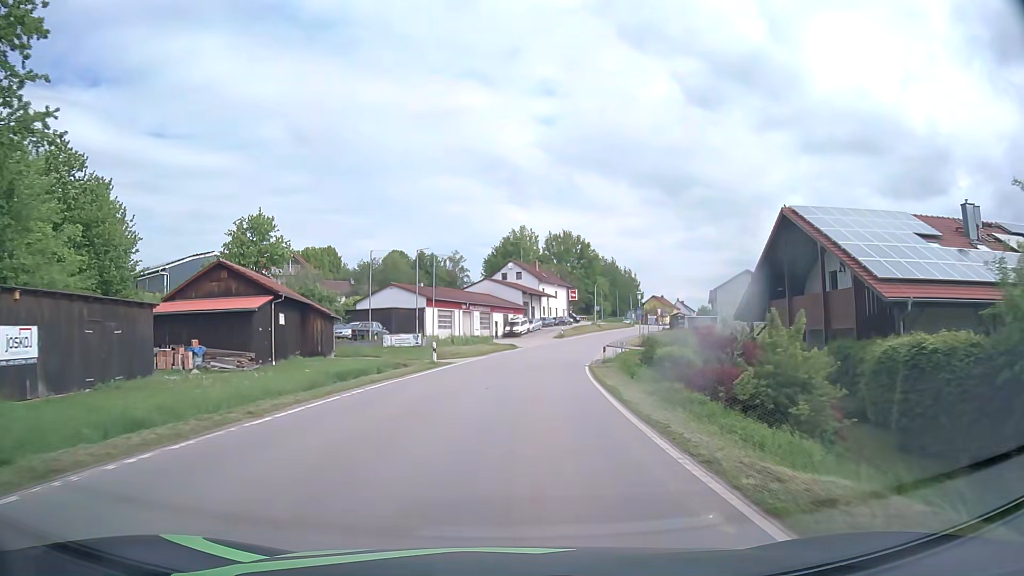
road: tertiary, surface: asphalt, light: Day
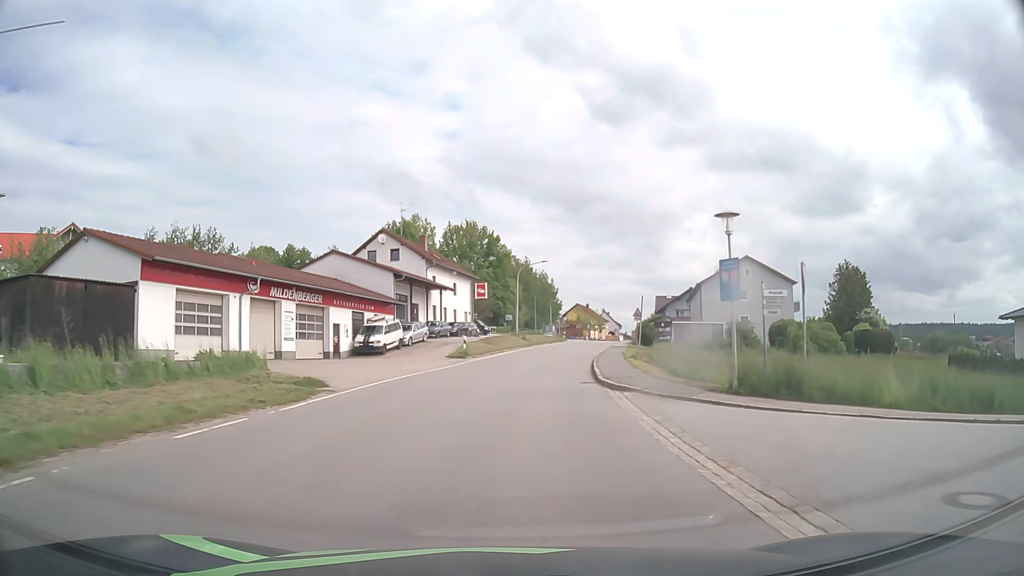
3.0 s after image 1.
(+2.8, +38.7) m; +8°
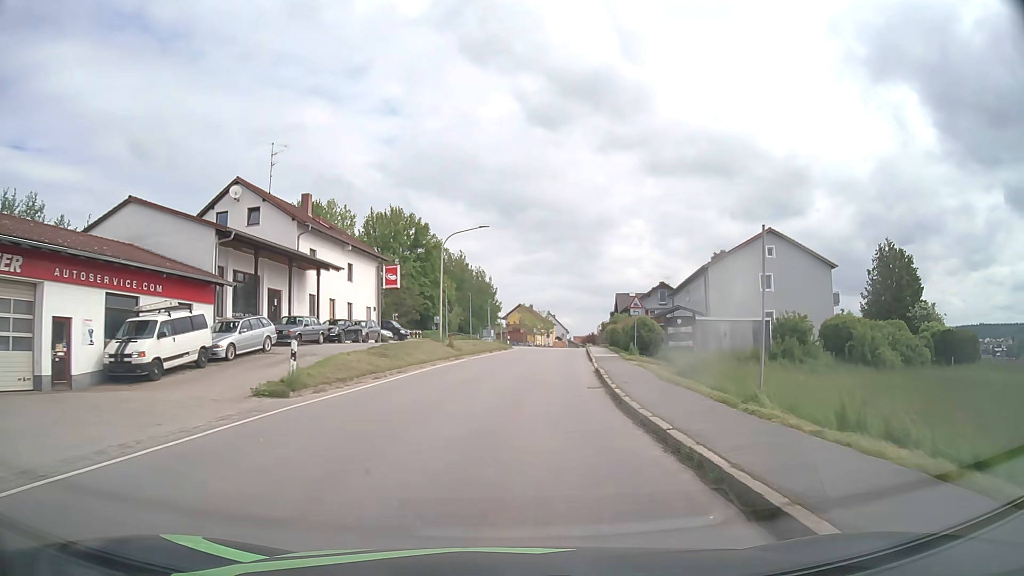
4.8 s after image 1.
(+1.0, +22.5) m; +5°
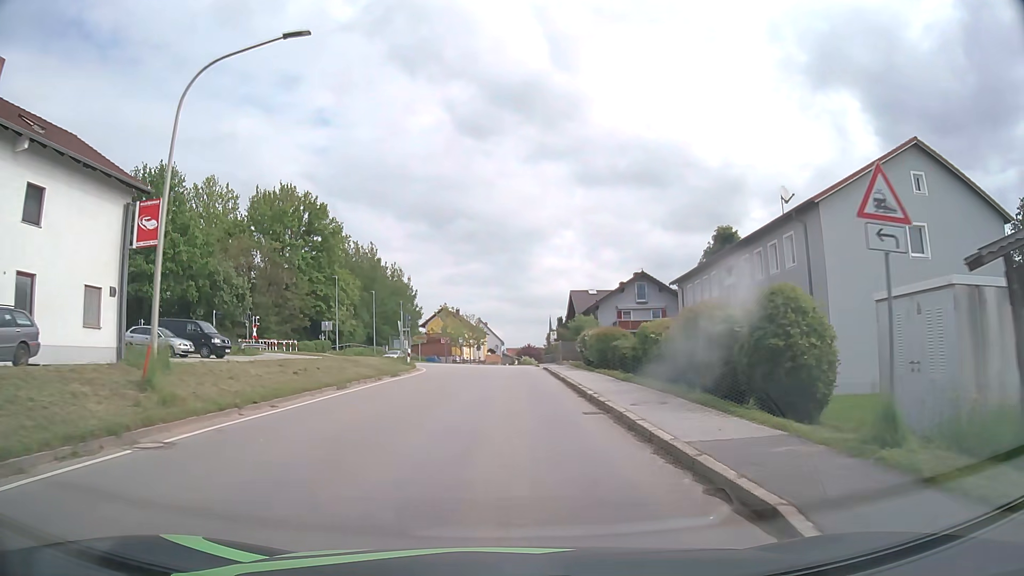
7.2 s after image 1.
(+1.6, +28.3) m; +6°
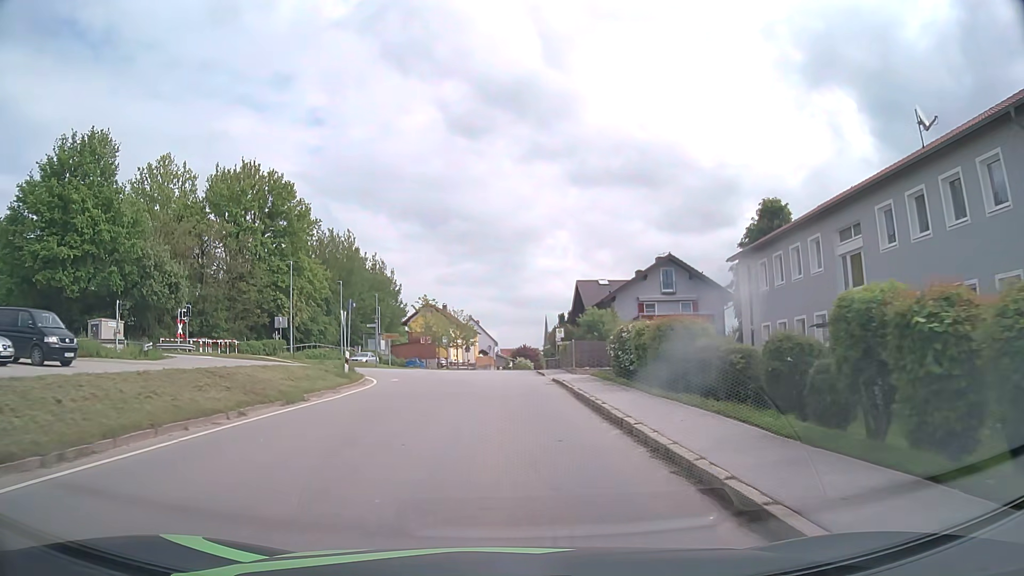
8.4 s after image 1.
(+0.1, +13.6) m; +1°
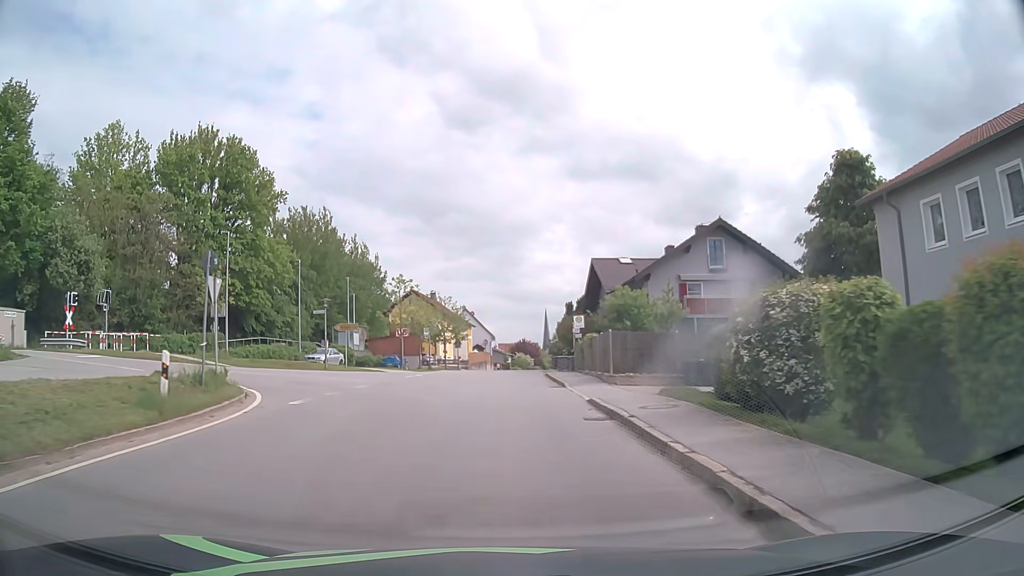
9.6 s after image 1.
(0.0, +13.5) m; 0°
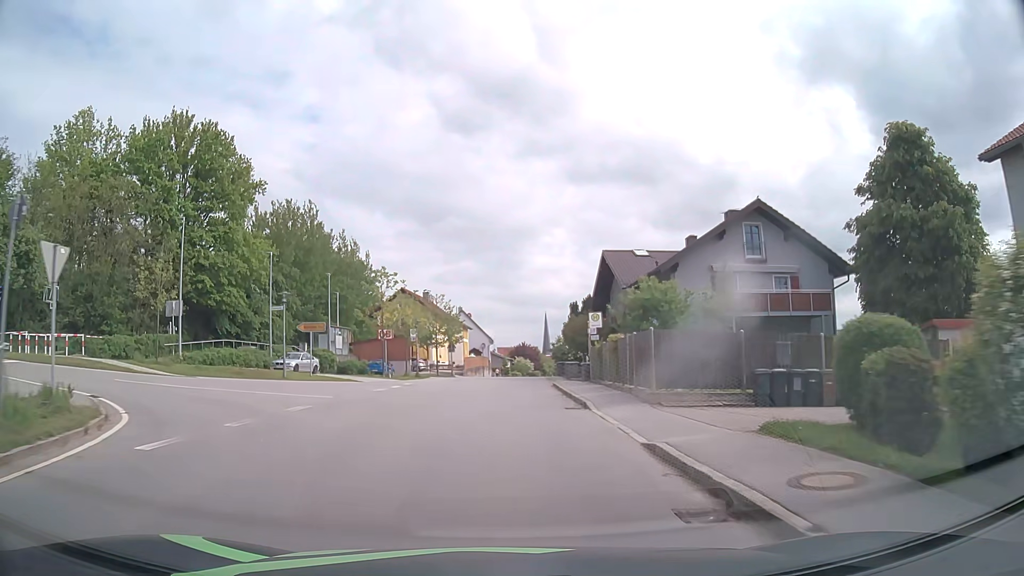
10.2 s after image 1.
(0.0, +6.7) m; 0°
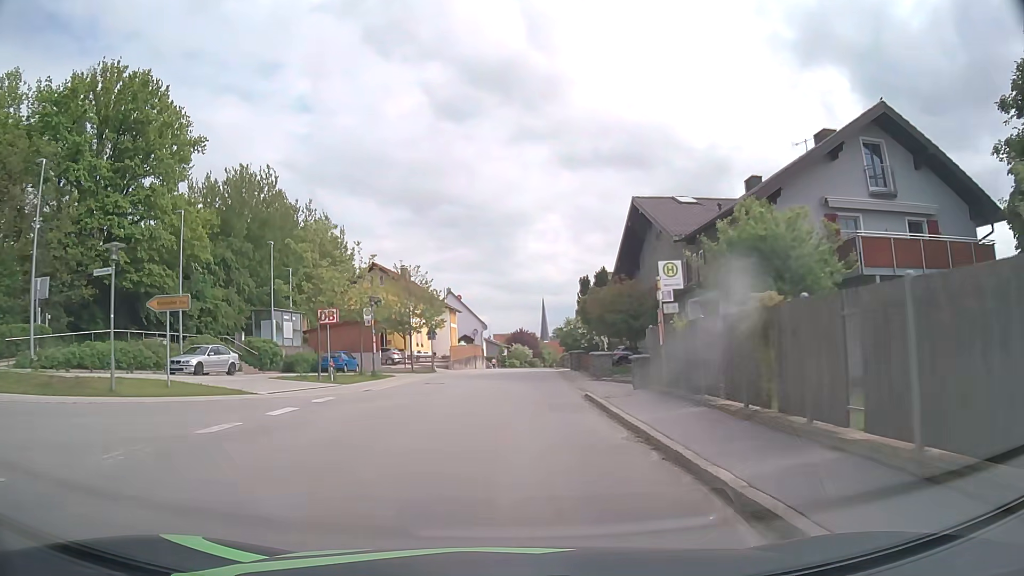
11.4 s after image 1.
(+0.1, +13.6) m; +1°
(0, +10) (0, +20) (0, +30) (+1, +40) (+1, +50) (+2, +60) (+2, +70) (+3, +80) (+3, +90) (+4, +100) m
